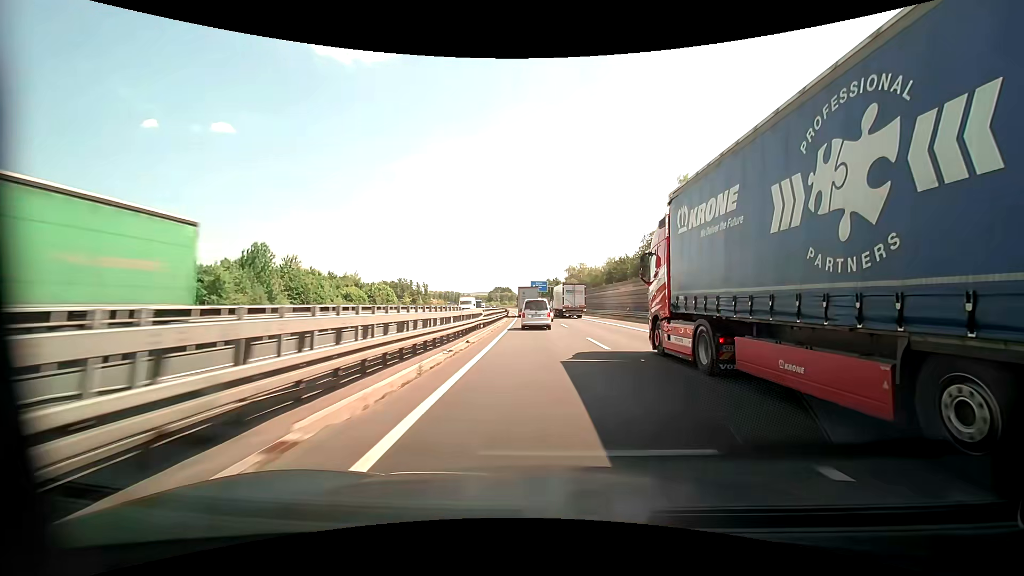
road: motorway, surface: asphalt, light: Day
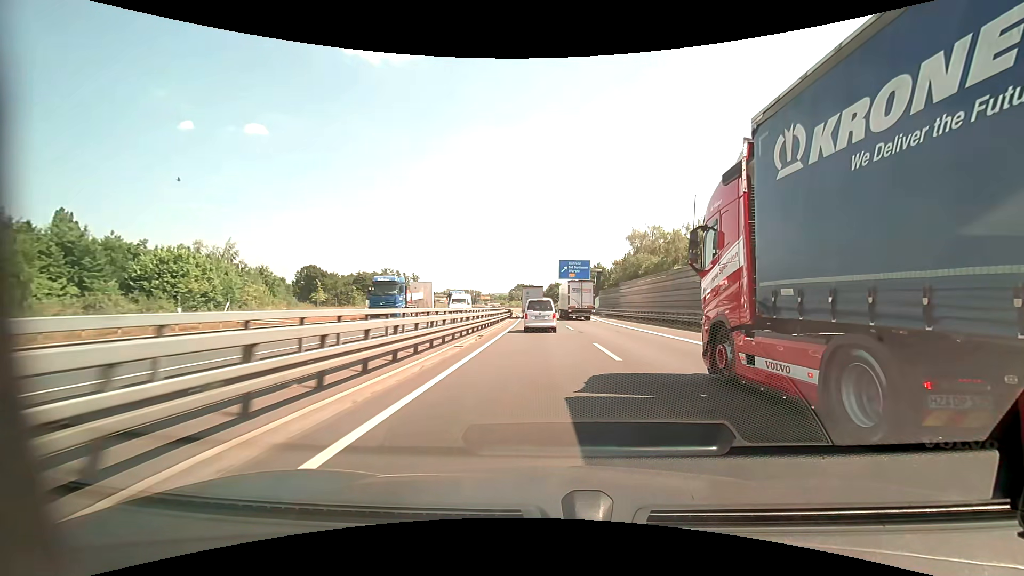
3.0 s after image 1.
(-2.4, +73.0) m; -3°
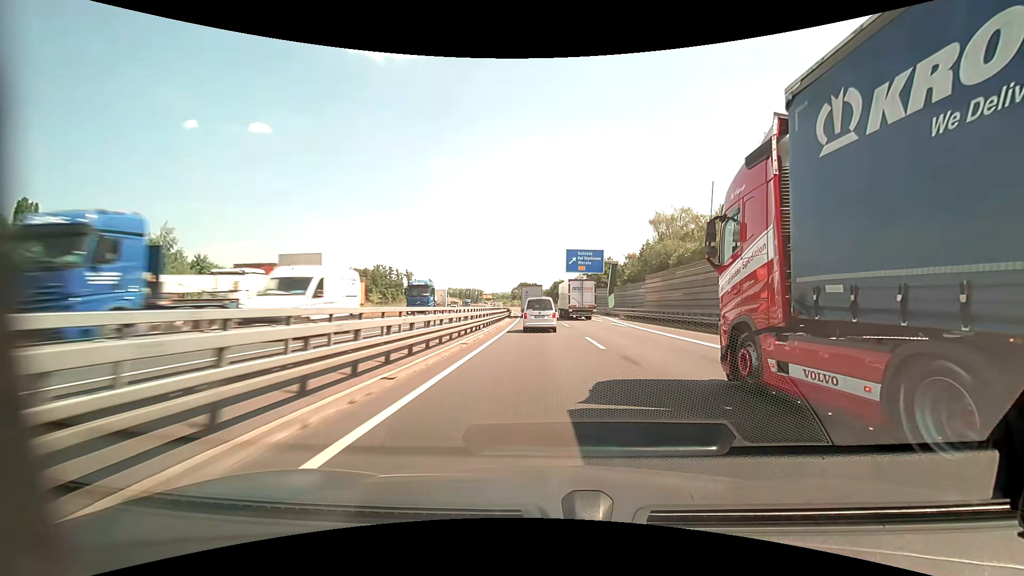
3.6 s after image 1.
(-0.1, +14.7) m; -1°
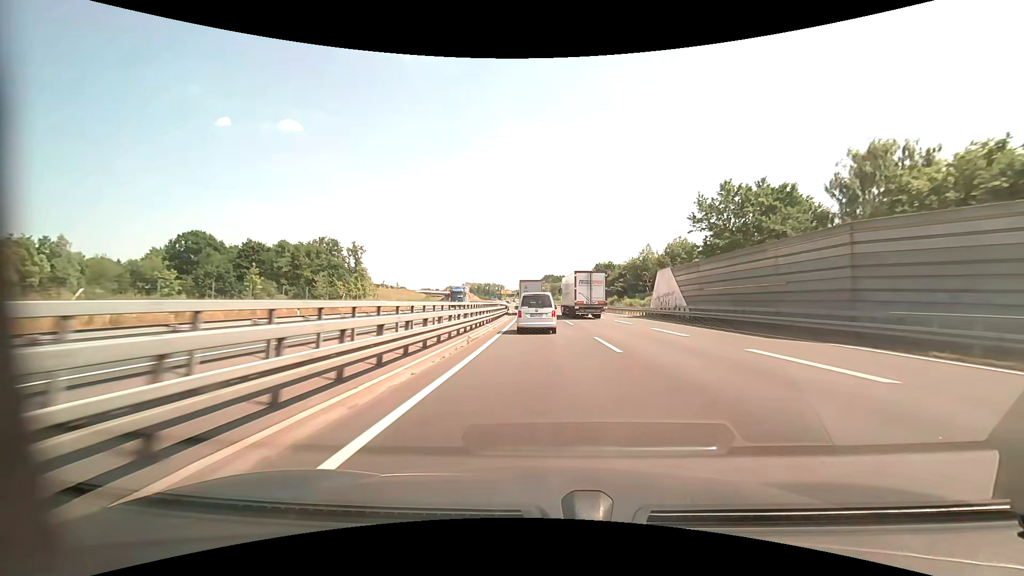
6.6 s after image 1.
(-1.8, +73.5) m; -3°
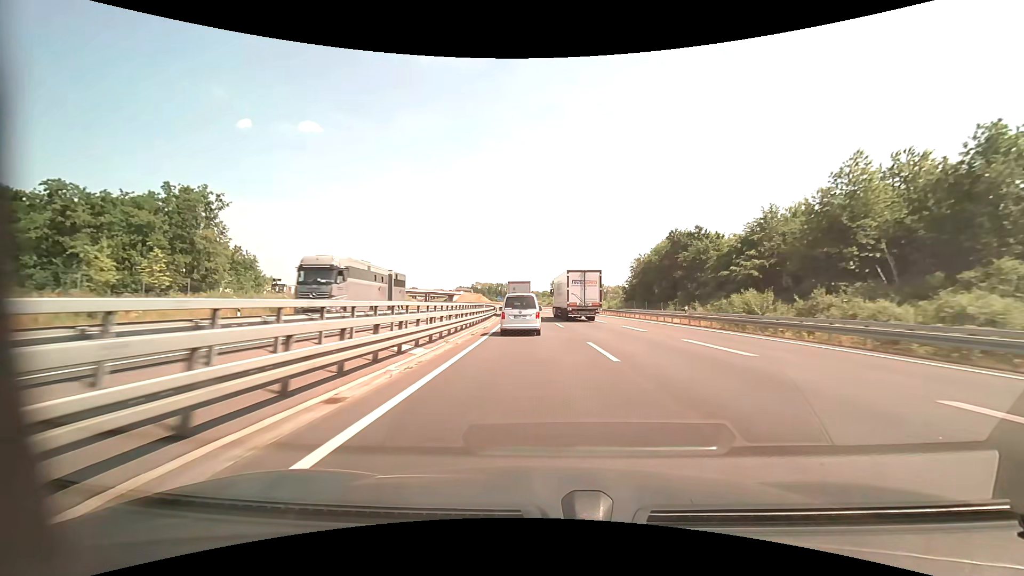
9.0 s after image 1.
(-1.1, +55.3) m; -2°
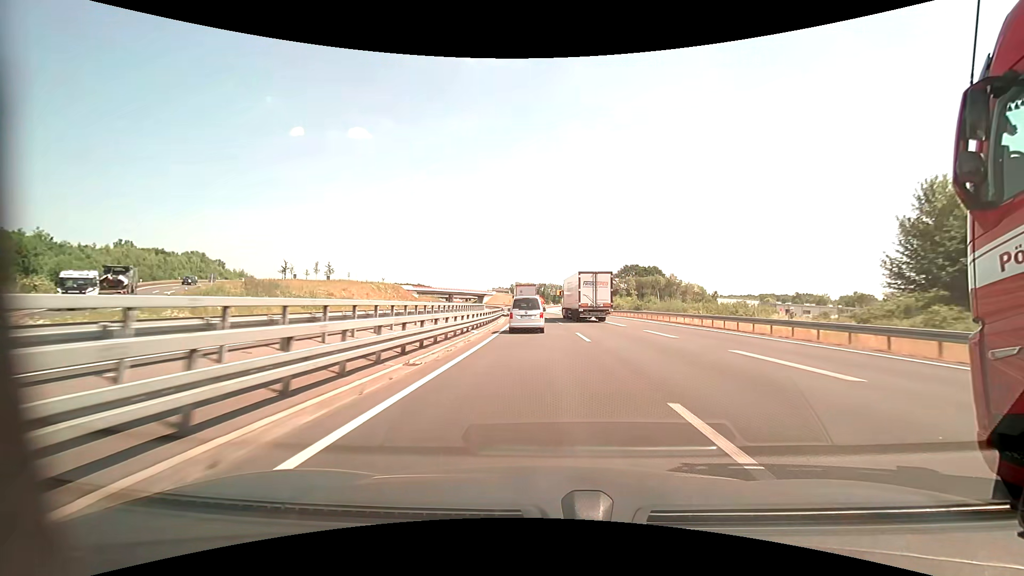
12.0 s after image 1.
(-2.5, +64.3) m; -5°
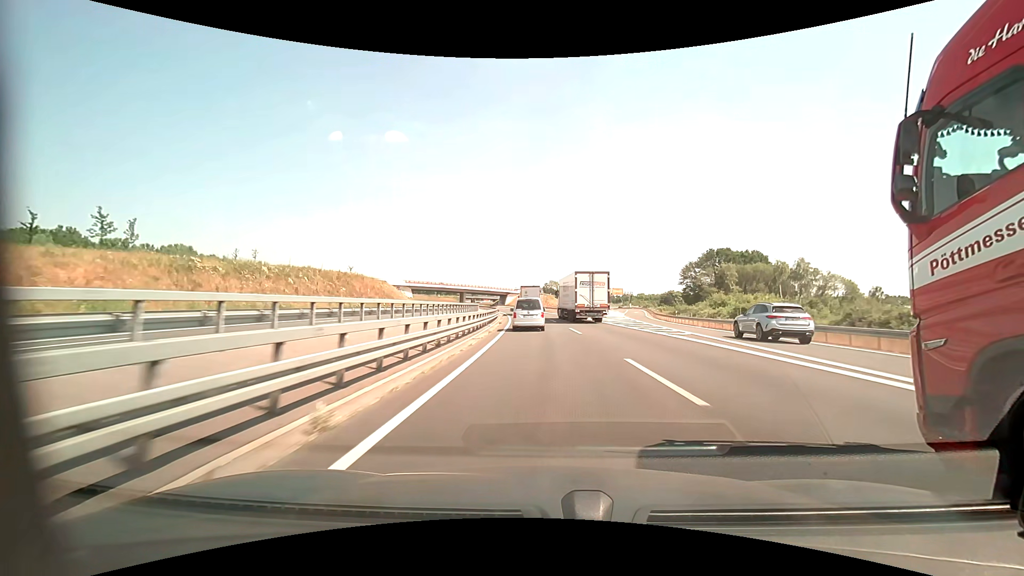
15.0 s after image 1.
(-2.3, +65.6) m; -4°
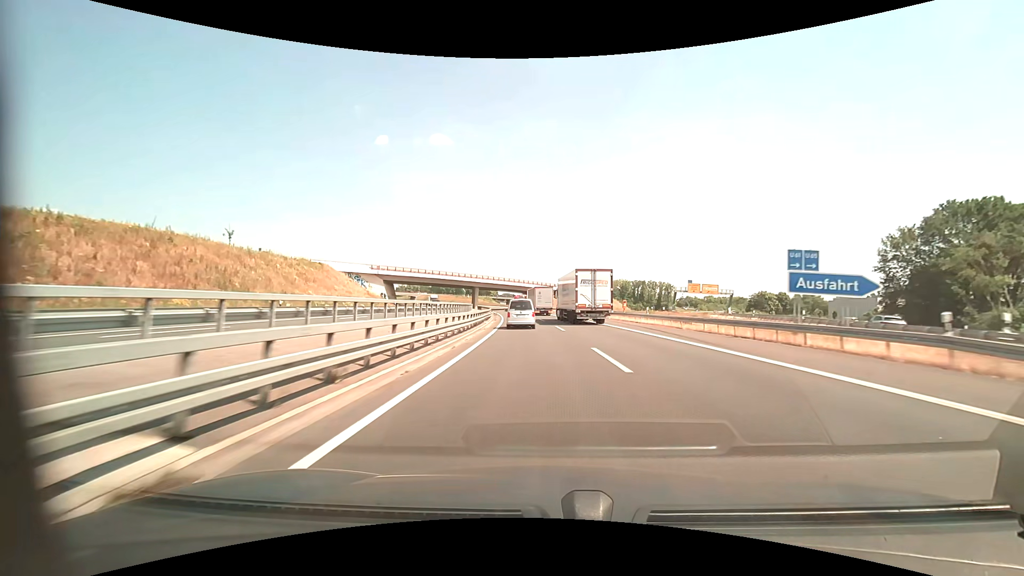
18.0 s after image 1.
(-2.7, +68.3) m; -5°
(0, +10) (0, +20) (-1, +30) (-1, +40) (-2, +50) (-3, +60) (-4, +70) (-5, +80) (-6, +90) (-7, +100) m
